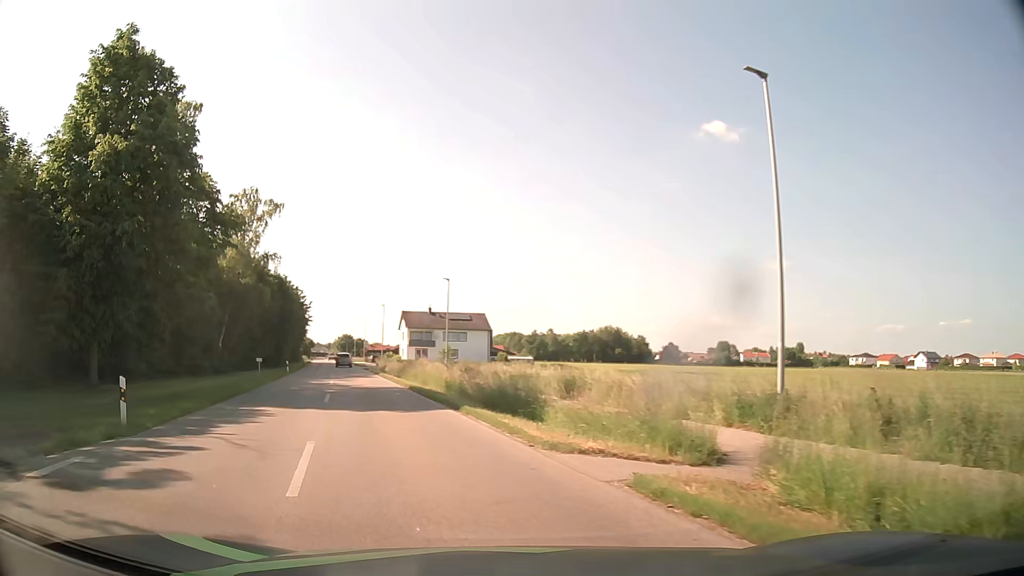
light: Day
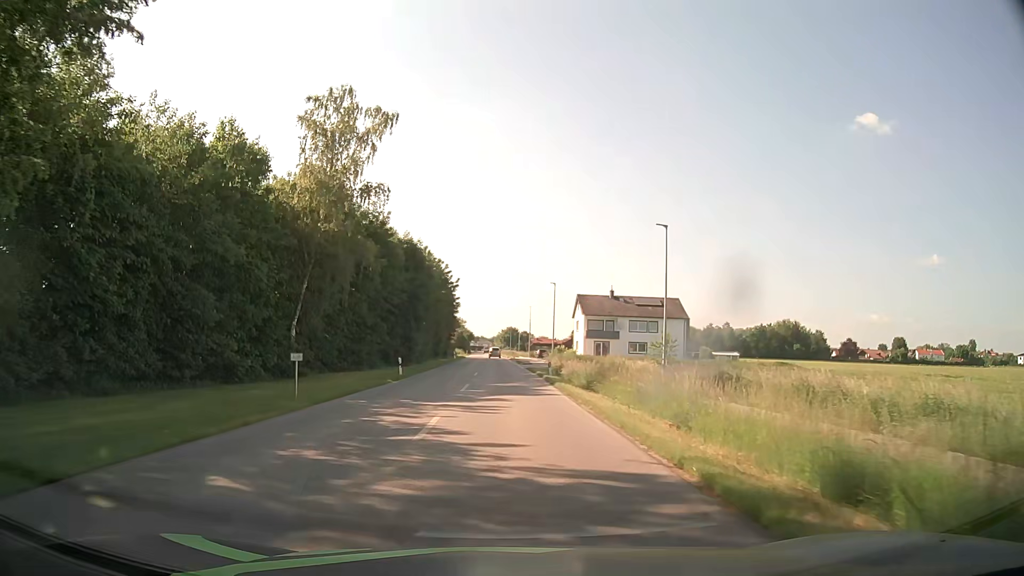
(-3.8, +22.3) m; -13°
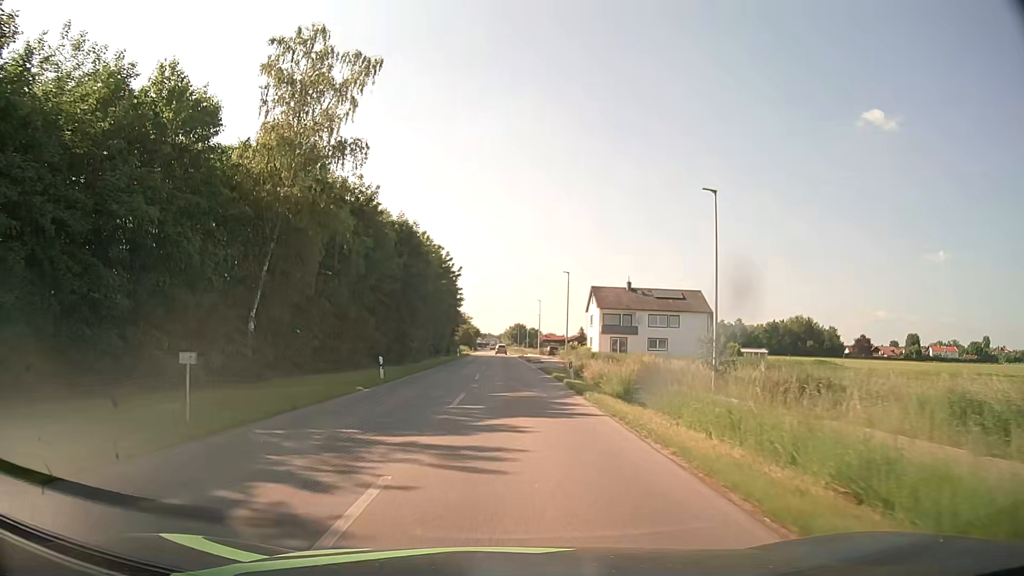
(-0.1, +7.4) m; -1°
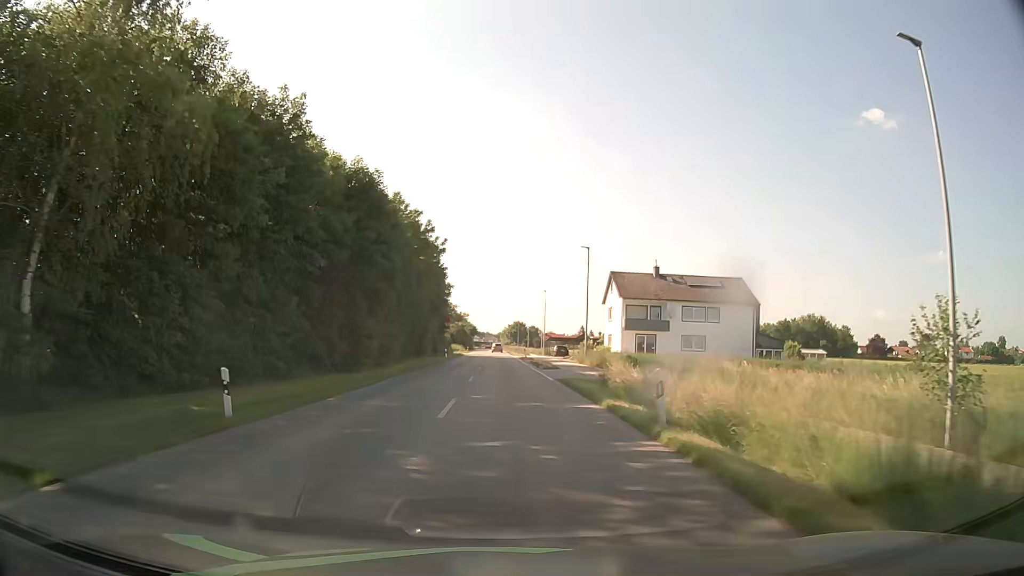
(0.0, +15.6) m; 0°
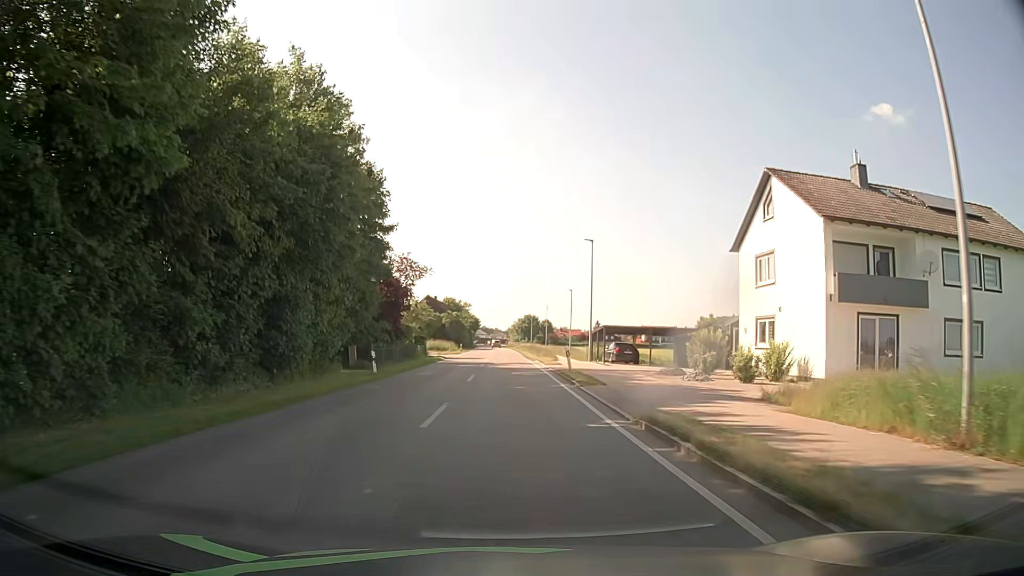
(-0.1, +39.4) m; -1°
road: secondary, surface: asphalt
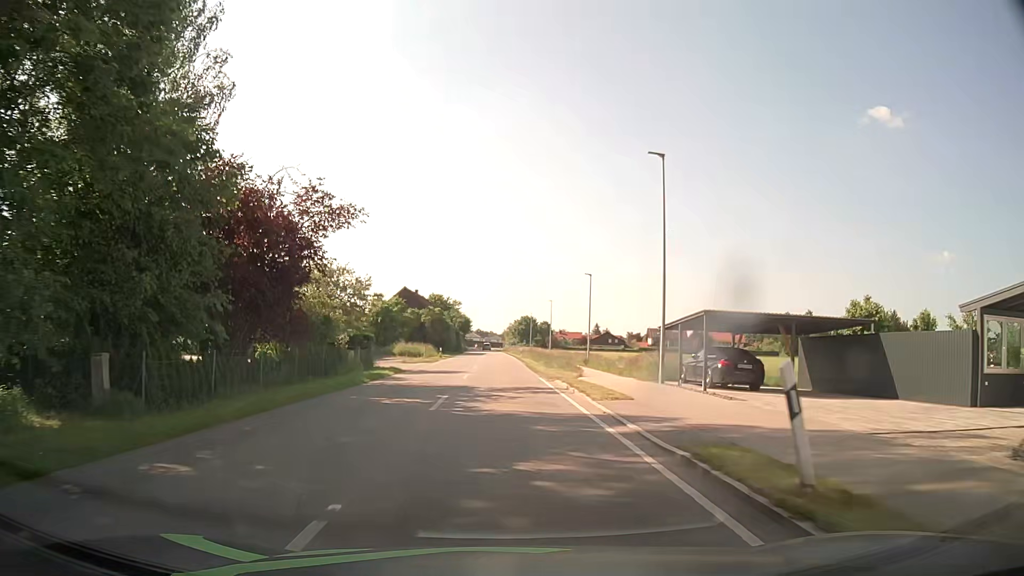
(0.0, +21.7) m; 0°
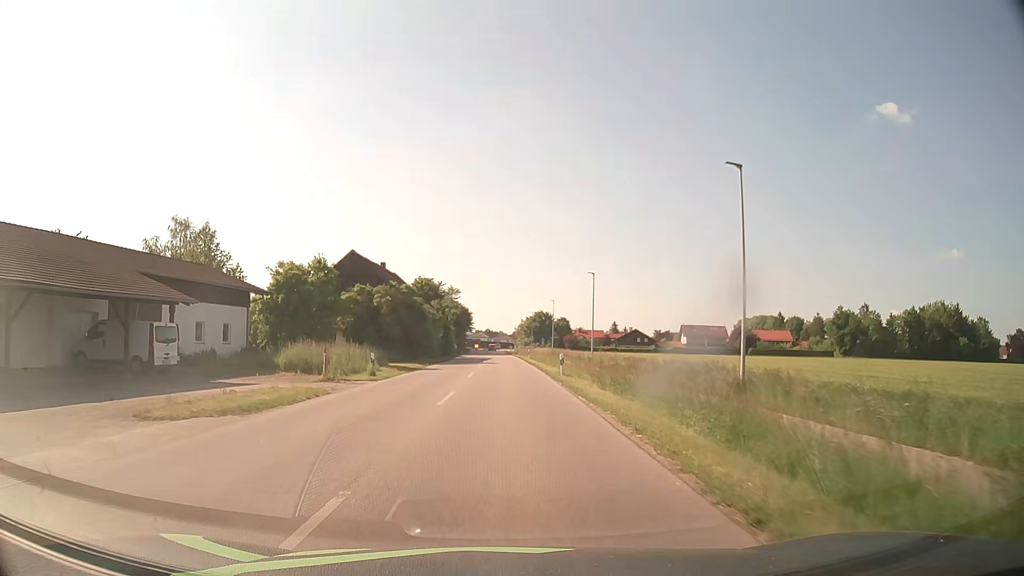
(-0.4, +37.3) m; -1°
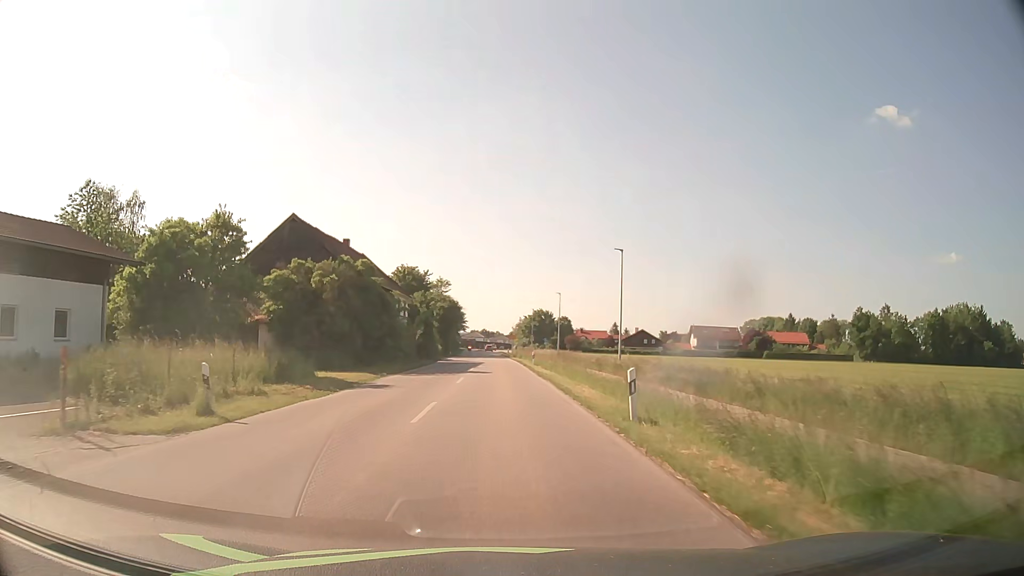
(0.0, +15.7) m; 0°
(0, +10) (0, +20) (0, +30) (0, +40) (0, +50) (-1, +60) (-1, +70) (-1, +80) (-2, +90) (-2, +100) m
